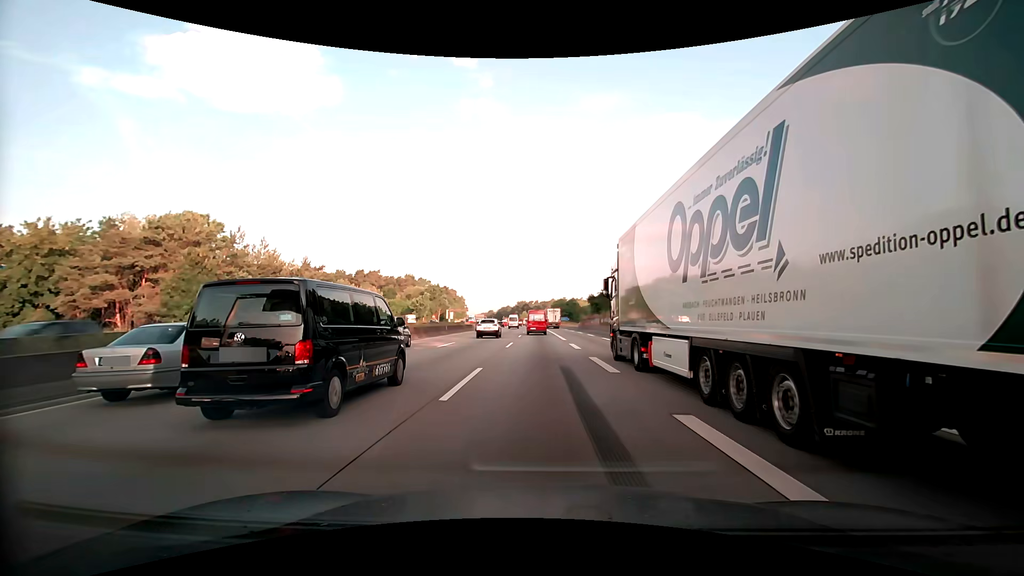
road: motorway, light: Day
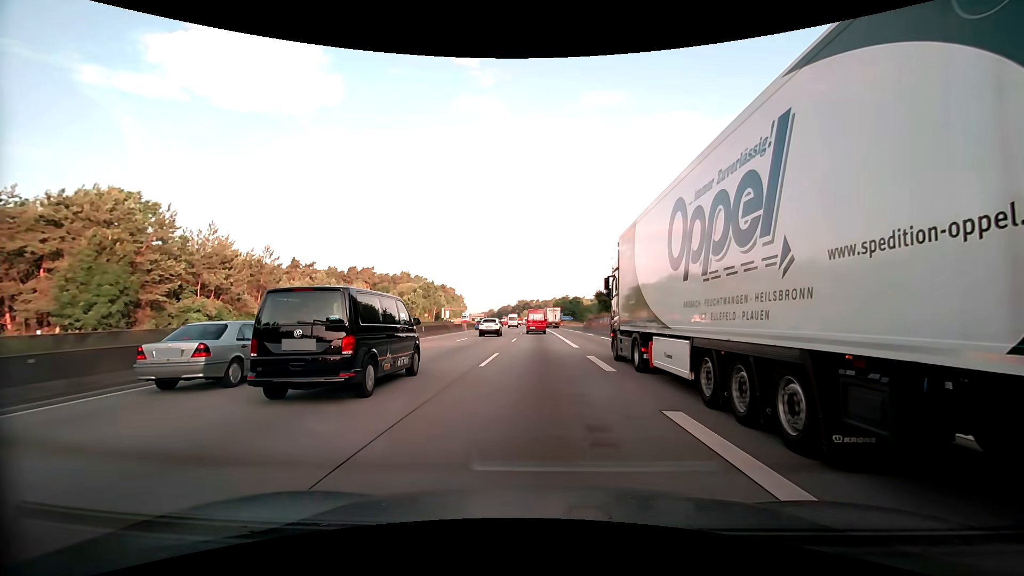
(0.0, +11.6) m; 0°
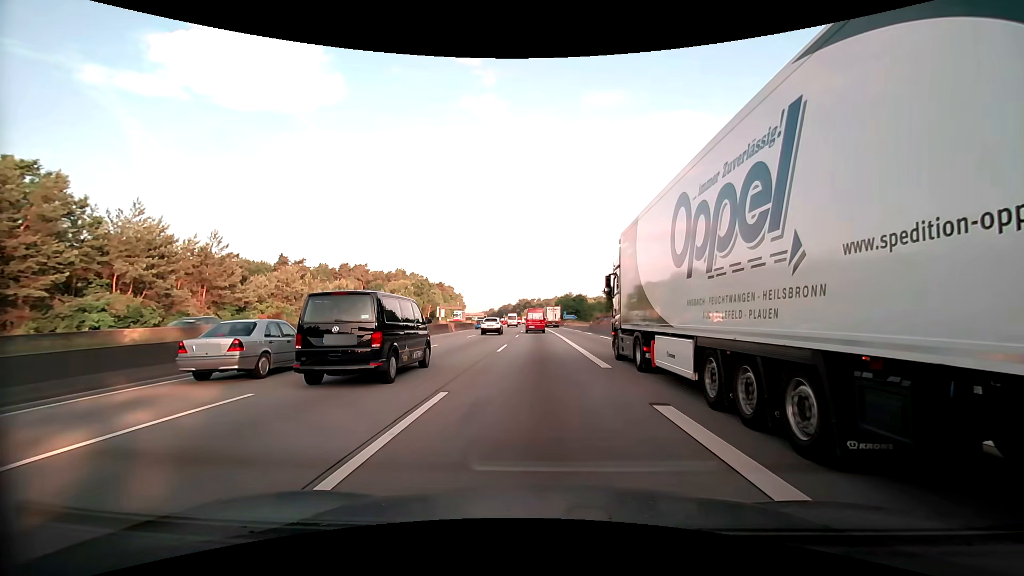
(0.0, +11.5) m; 0°
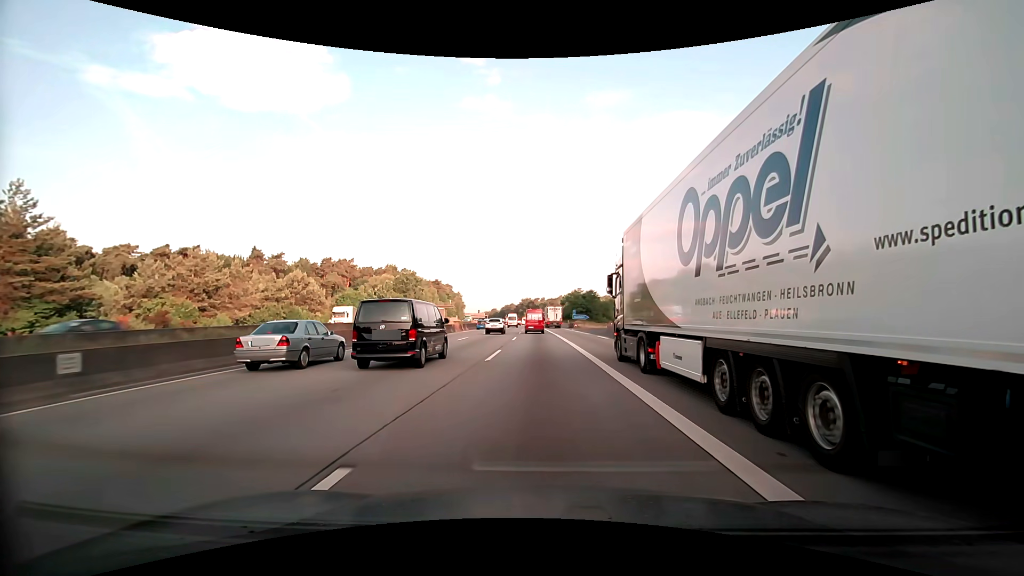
(0.0, +22.8) m; 0°
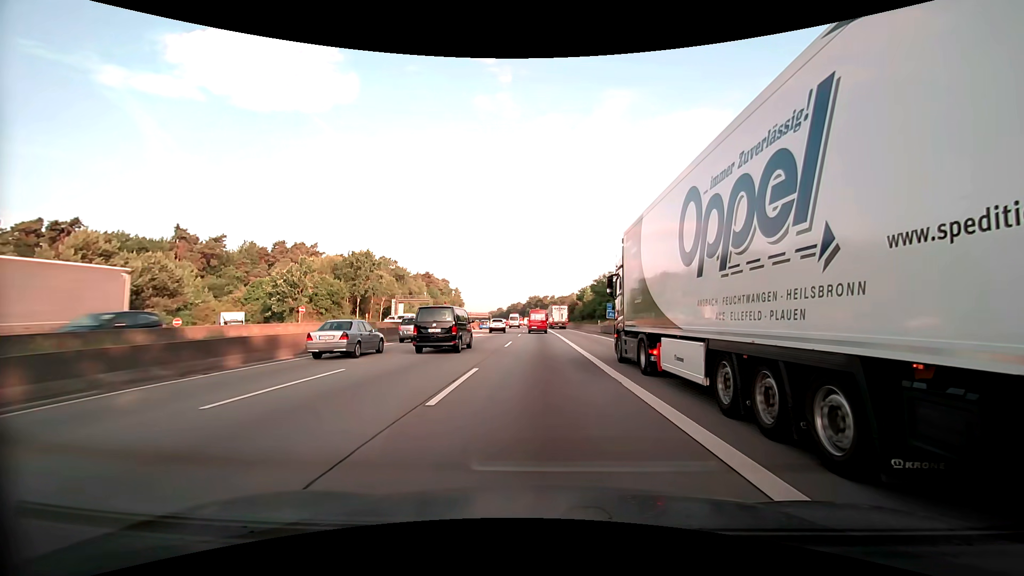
(-0.5, +44.6) m; -1°
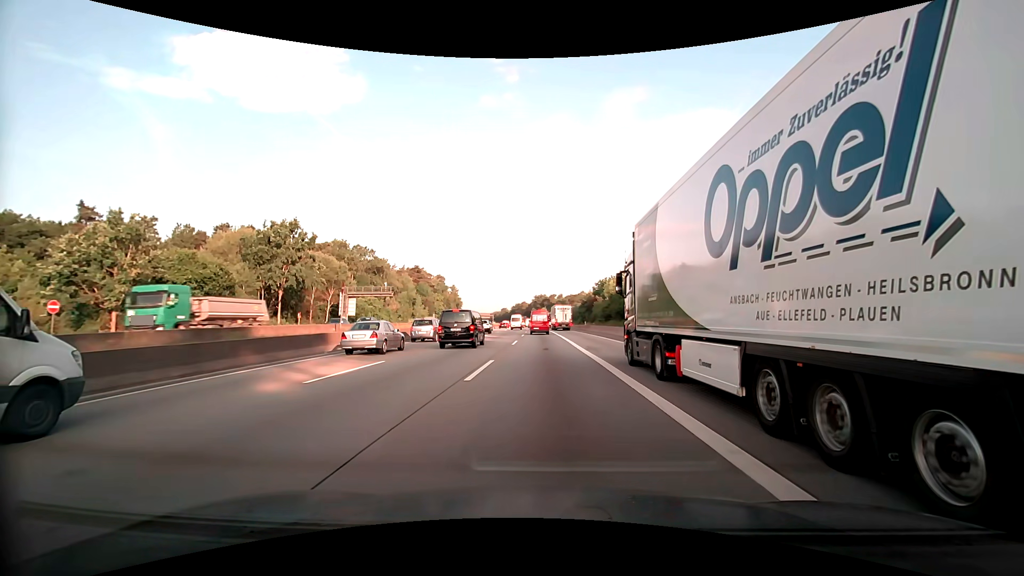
(-0.2, +32.7) m; -1°
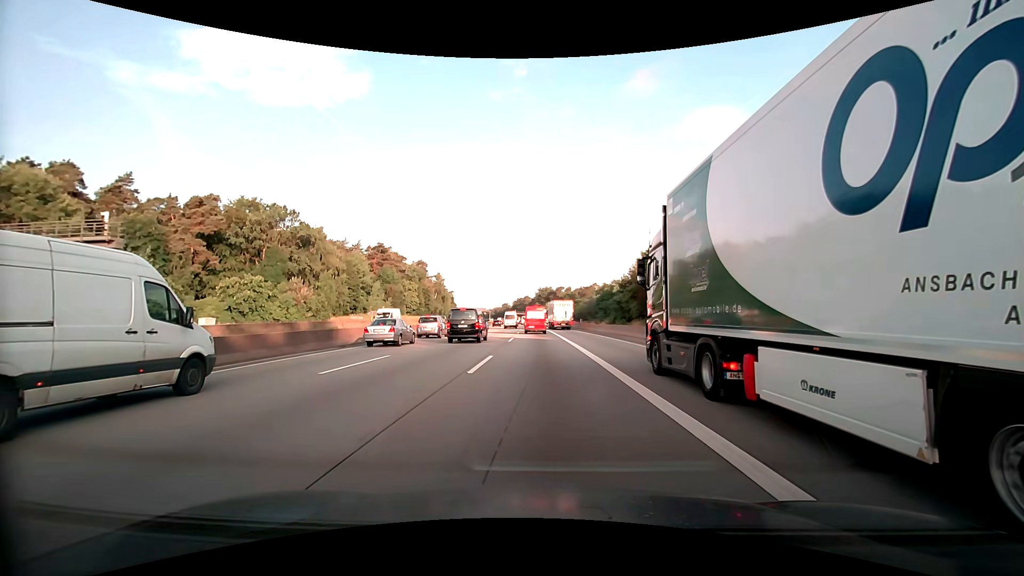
(-0.4, +52.7) m; -1°
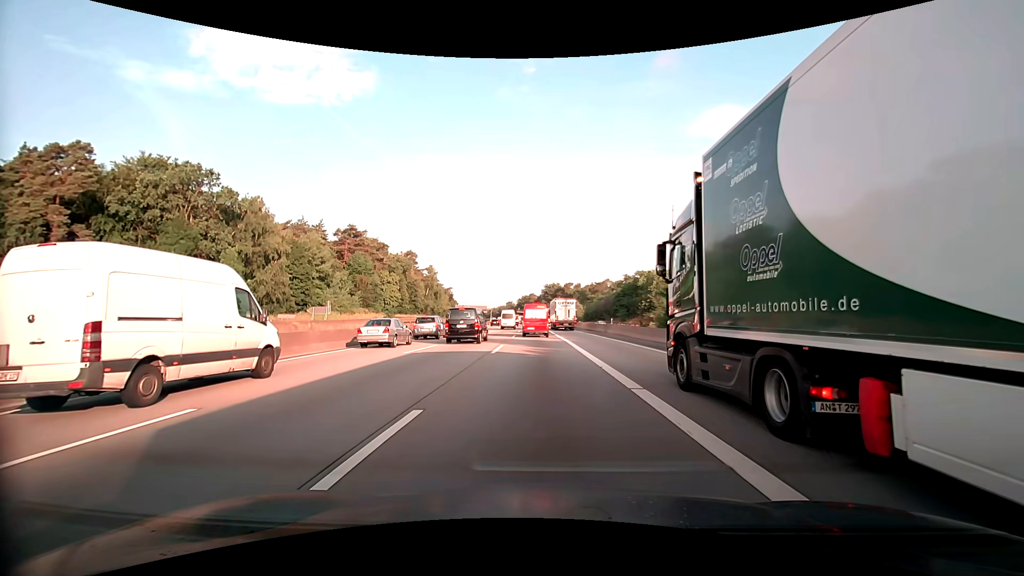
(-0.2, +28.7) m; -1°
(0, +10) (0, +20) (0, +30) (0, +40) (-1, +50) (-1, +60) (-1, +70) (-1, +80) (-2, +90) (-2, +100) m
